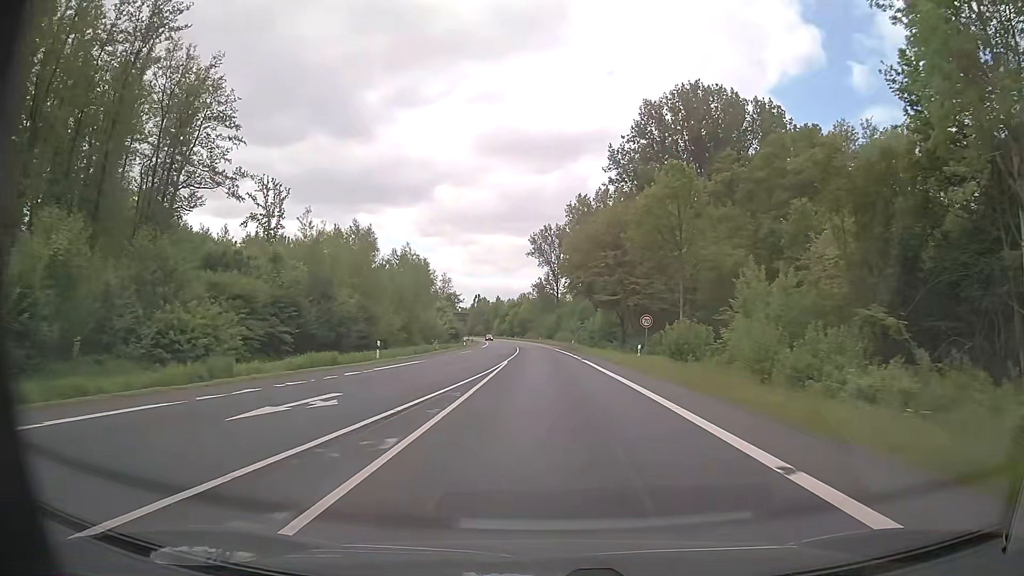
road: primary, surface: asphalt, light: Day
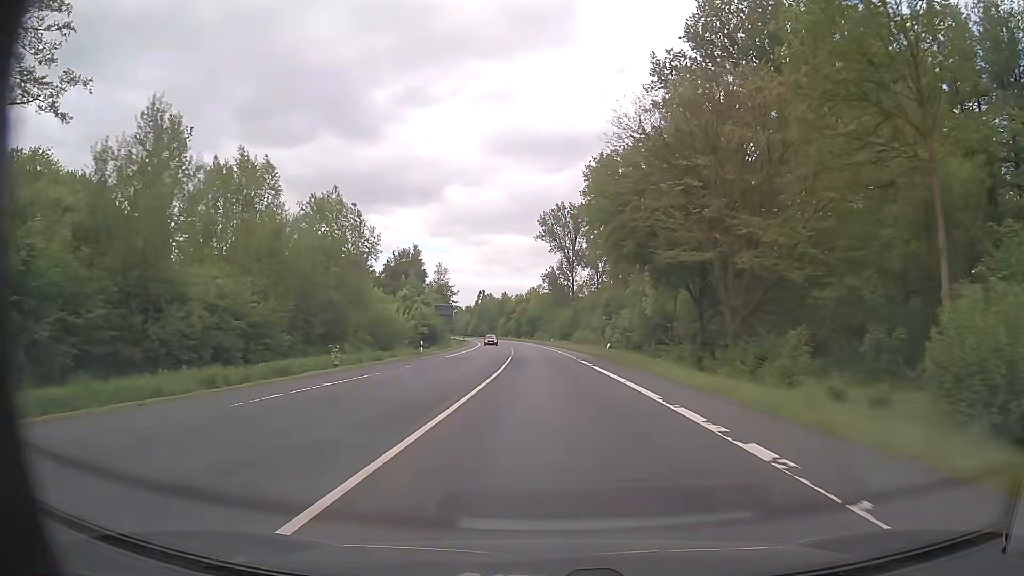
(-0.4, +34.8) m; -1°
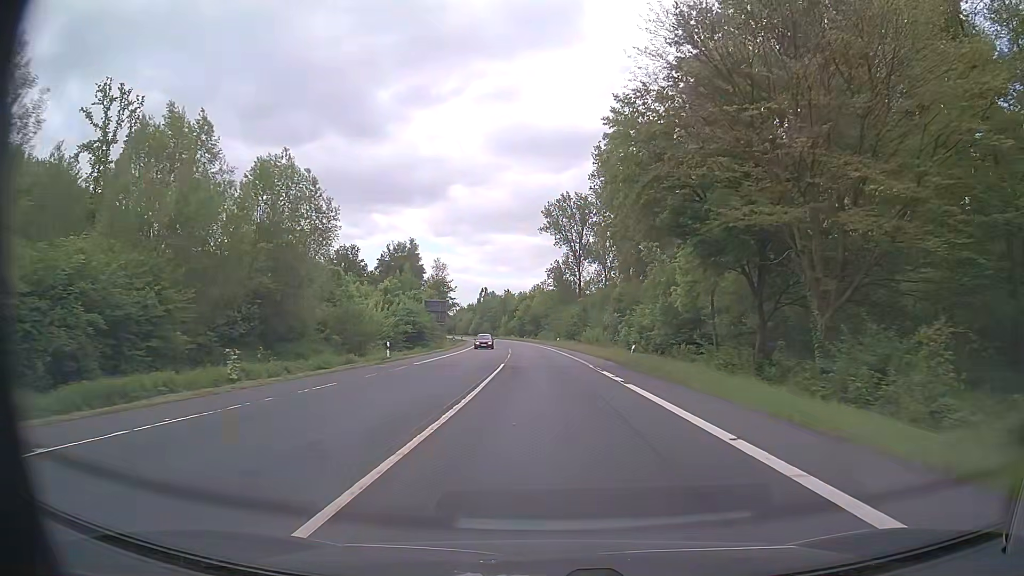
(0.0, +11.5) m; -1°
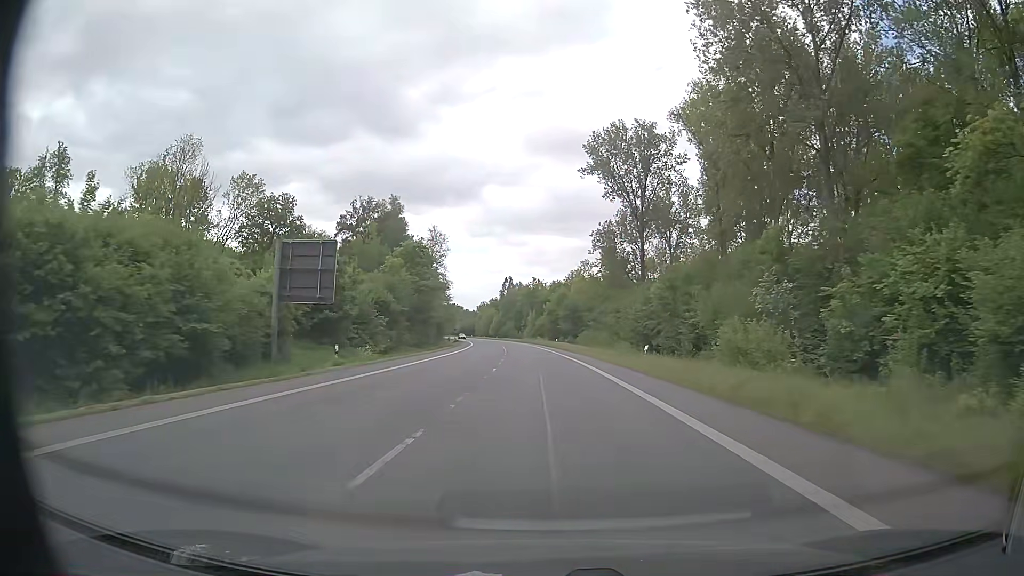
(-1.2, +56.8) m; -3°
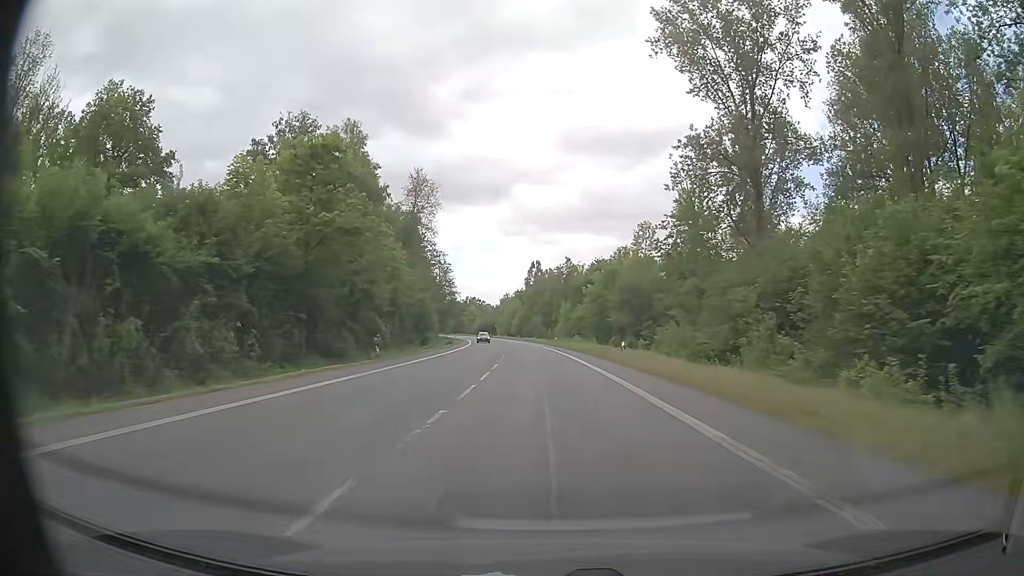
(-1.1, +45.1) m; -3°
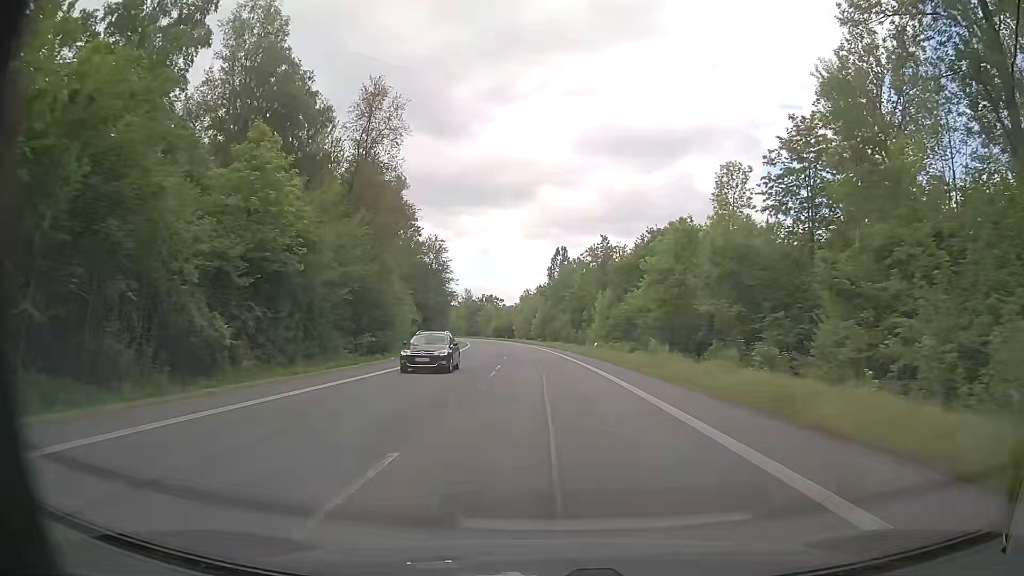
(-0.7, +33.8) m; -2°
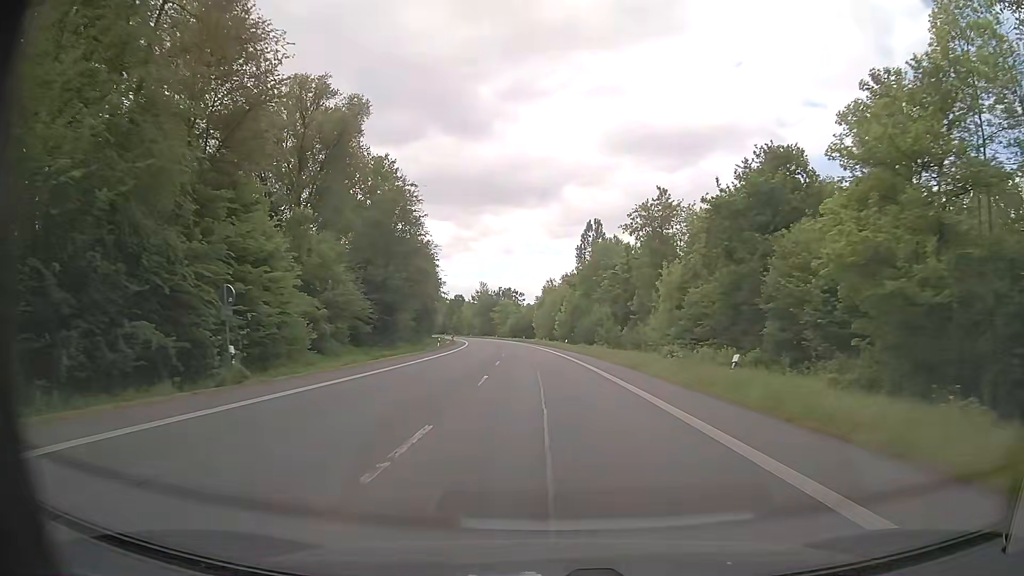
(-0.7, +33.8) m; -2°
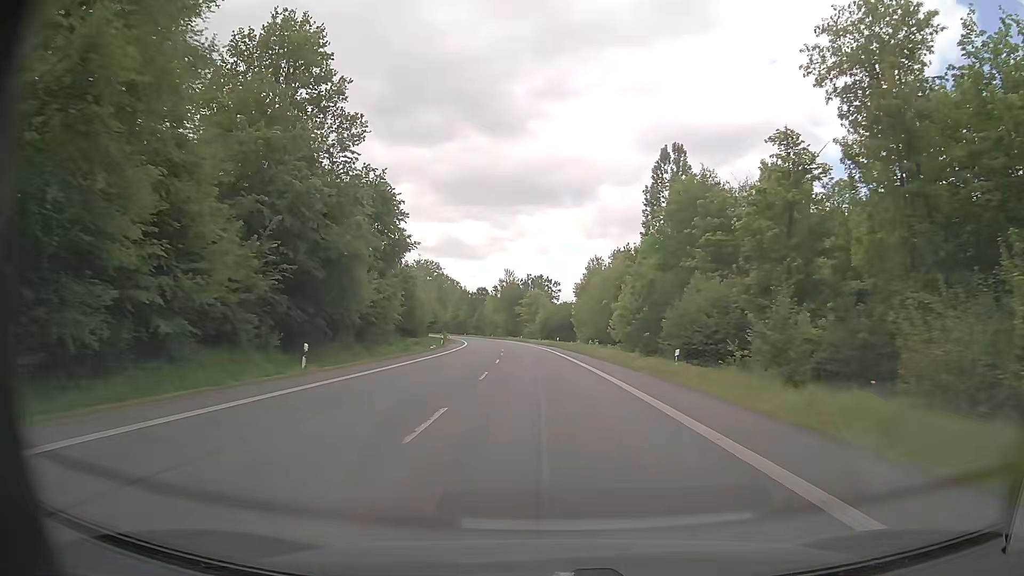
(-1.2, +45.1) m; -3°
(0, +10) (0, +20) (-1, +30) (-1, +40) (-2, +50) (-2, +60) (-3, +70) (-4, +80) (-5, +90) (-6, +100) m
